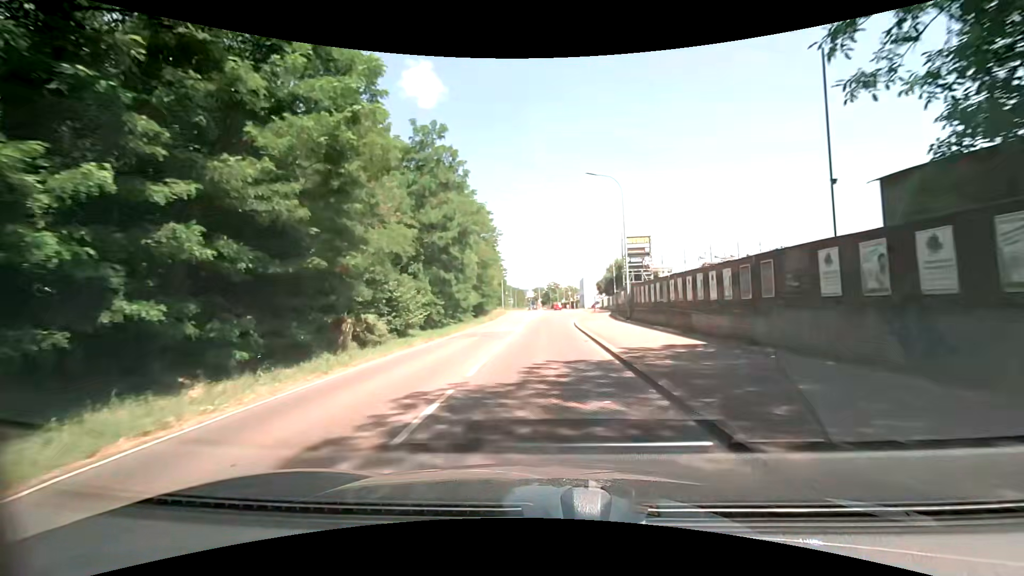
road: secondary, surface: asphalt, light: Day
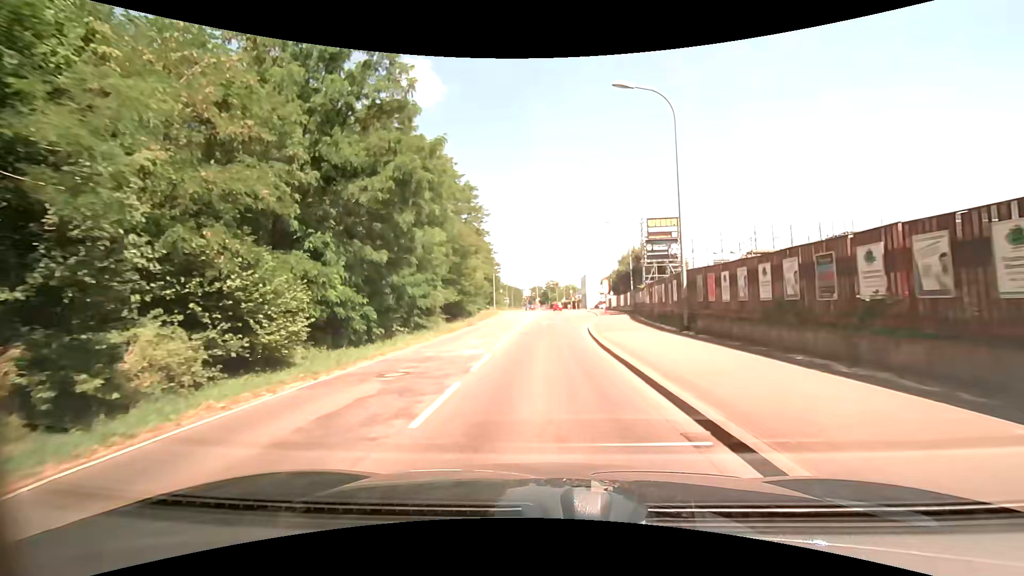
(-0.1, +12.9) m; 0°
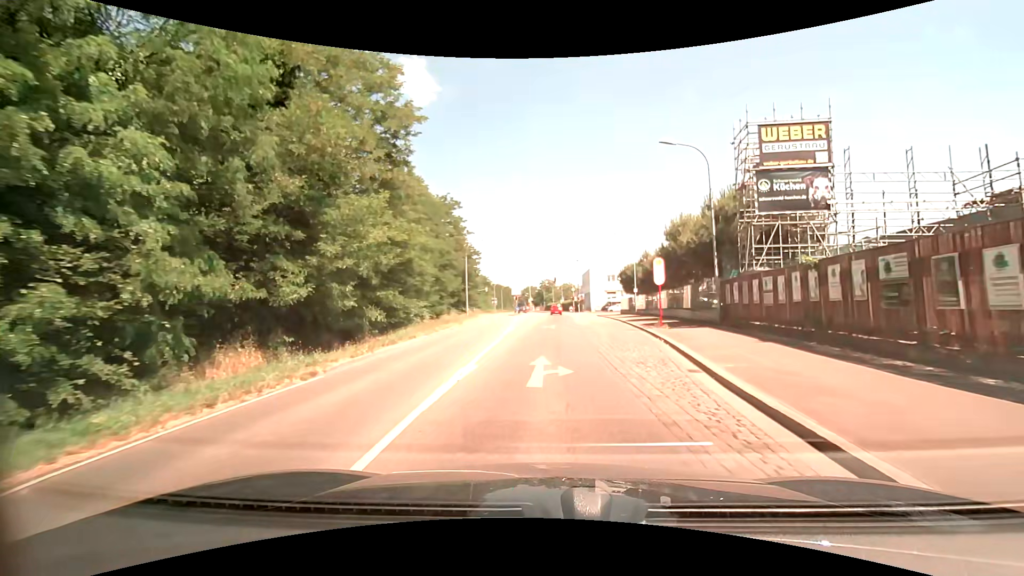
(-0.1, +24.9) m; 0°
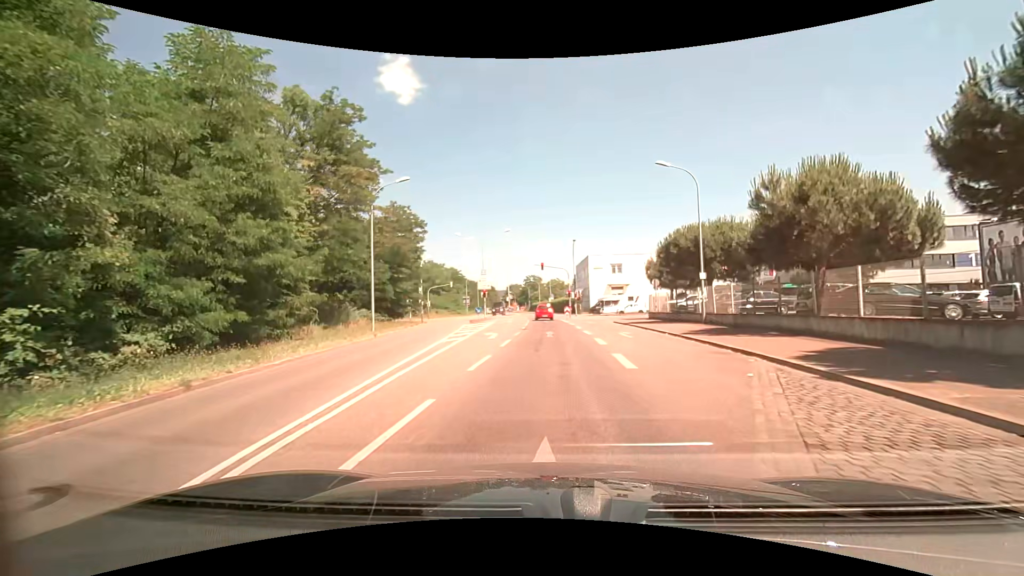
(+0.5, +27.7) m; +2°
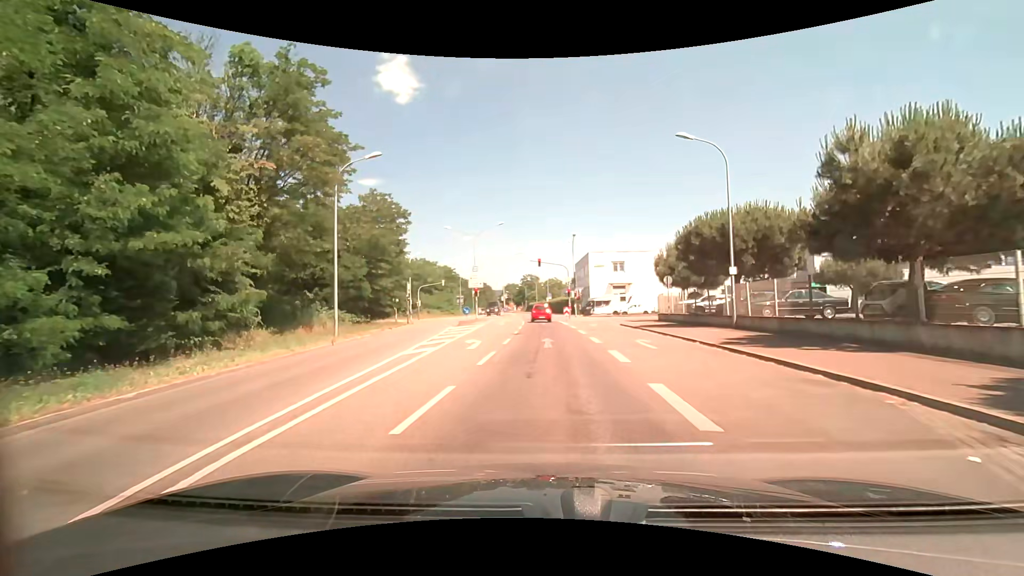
(0.0, +4.9) m; +1°
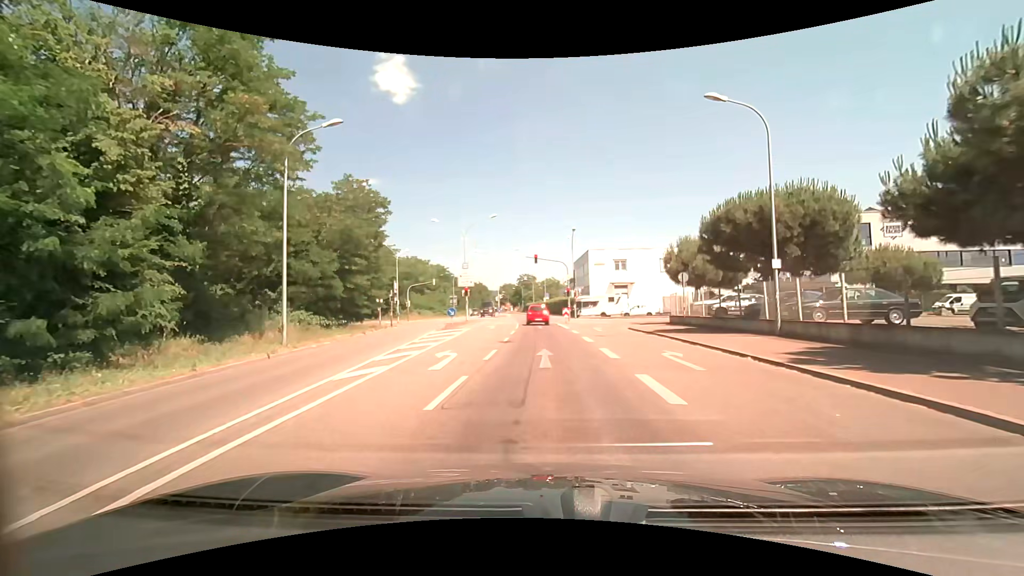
(-0.1, +4.6) m; 0°
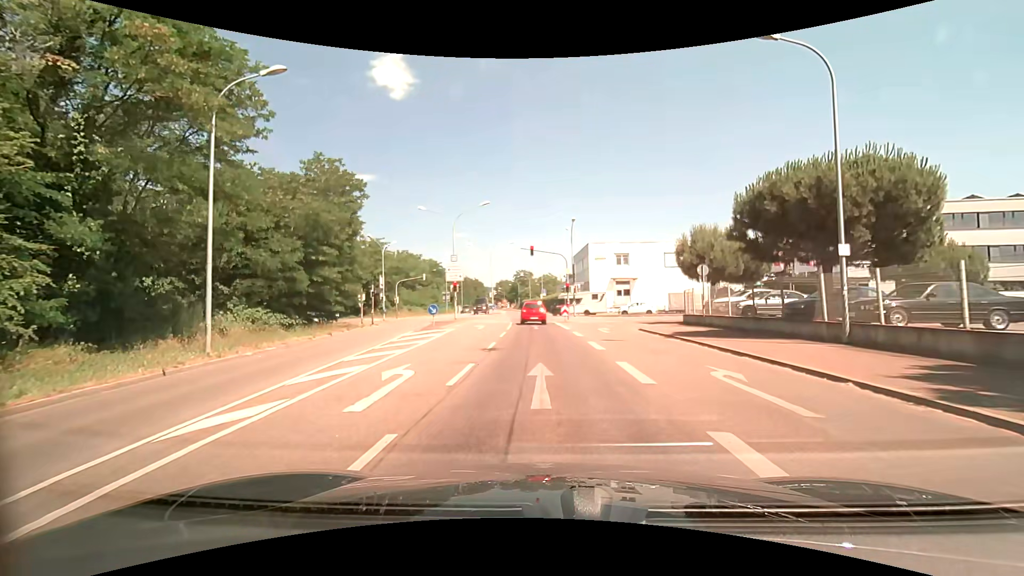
(0.0, +4.3) m; 0°
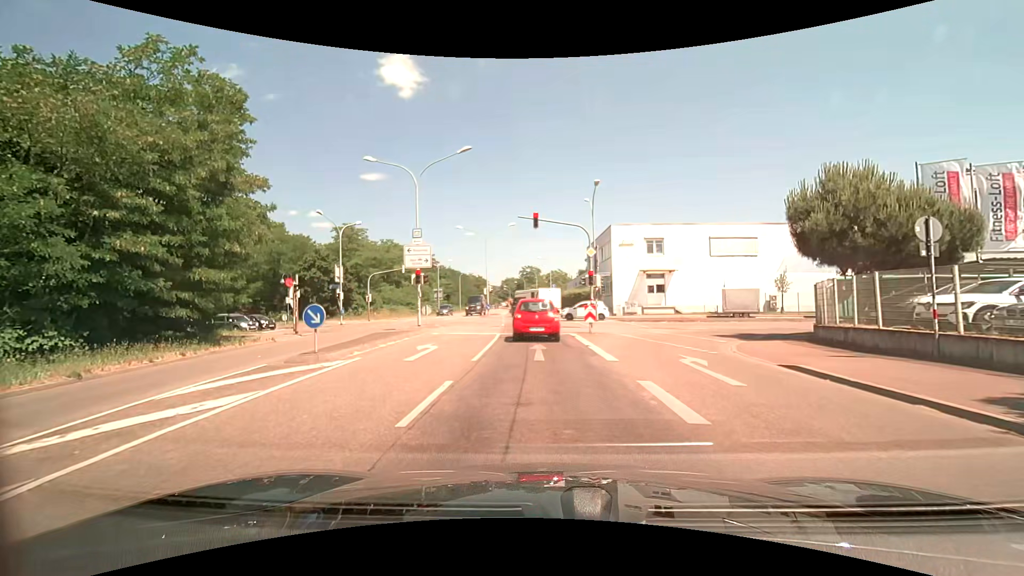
(0.0, +14.6) m; -1°
(0, +10) (0, +20) (-1, +30) (-2, +40) (-2, +50) (-3, +60) (-4, +70) (-4, +80) (-5, +90) (-6, +100) m
